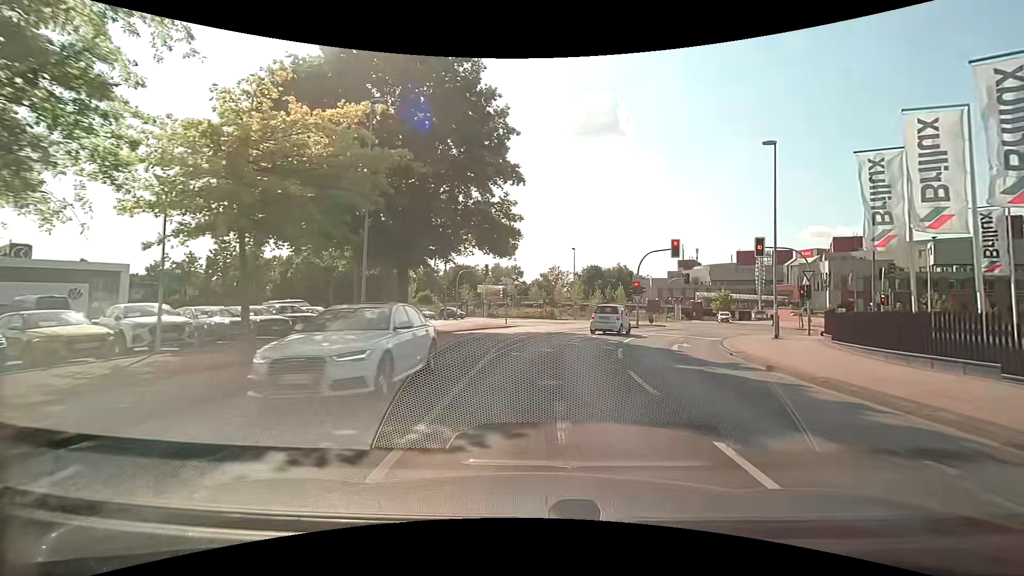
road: tertiary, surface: asphalt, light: Day
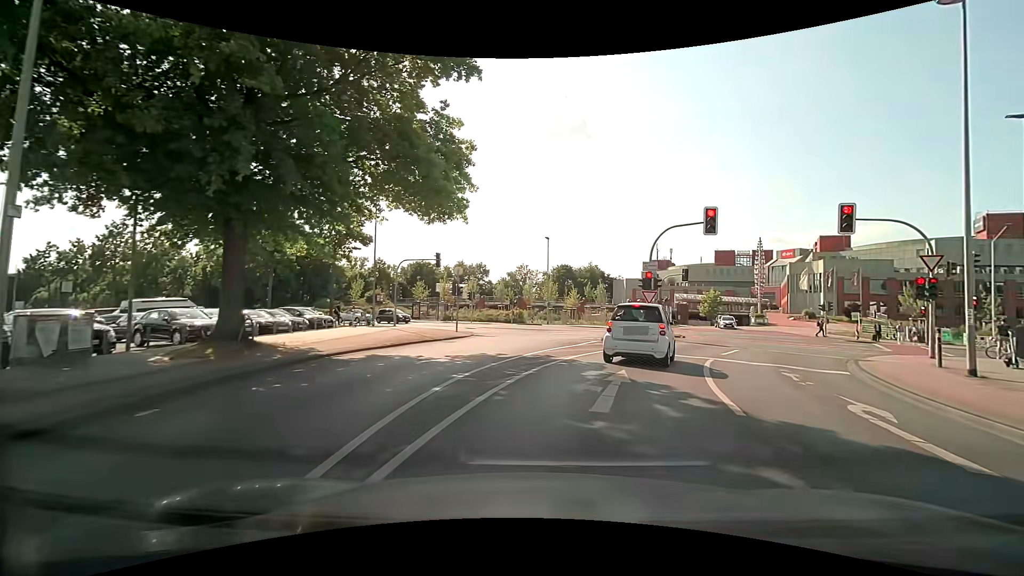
(+0.2, +12.9) m; +4°
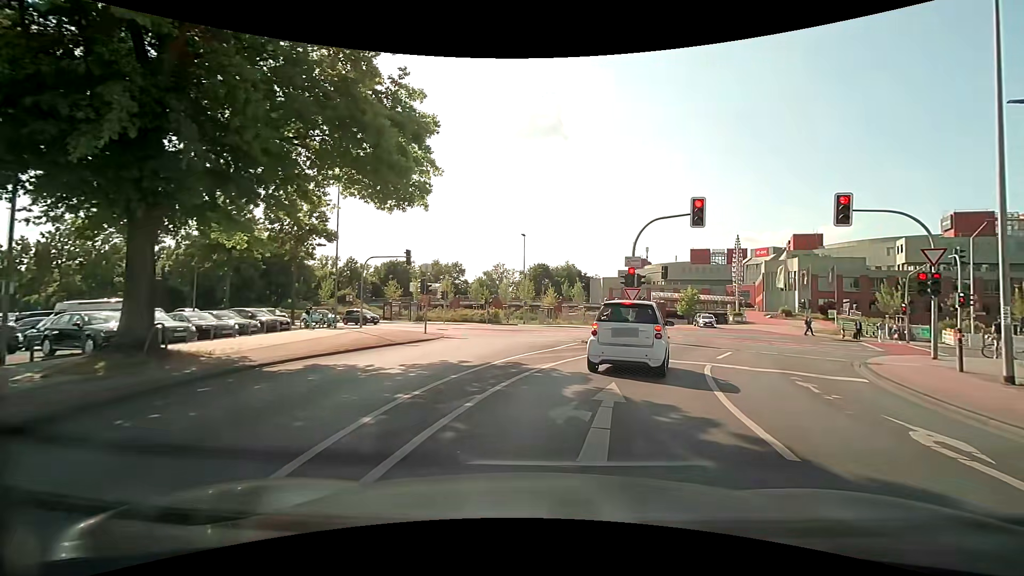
(+0.1, +2.1) m; +3°
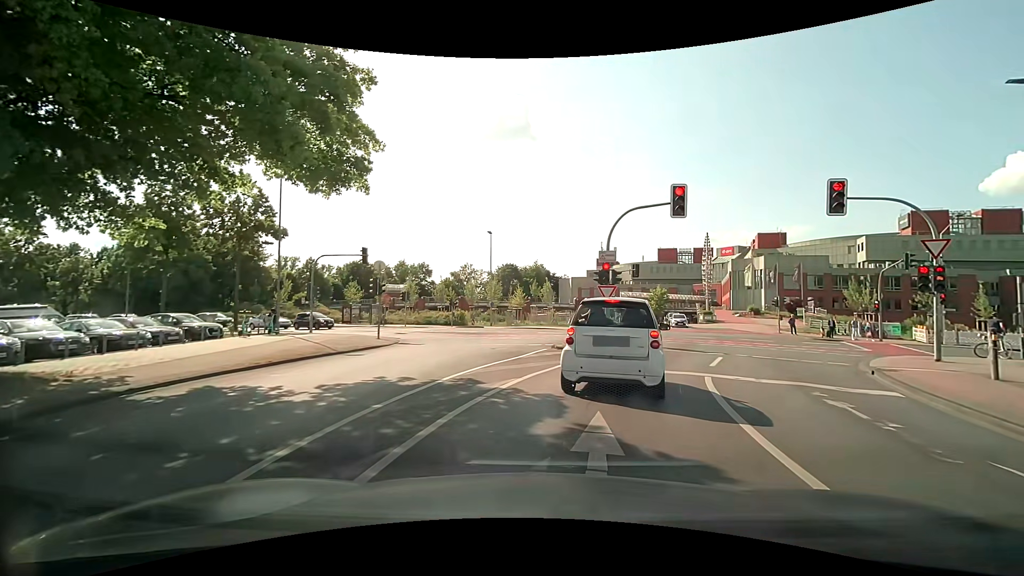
(+0.1, +2.5) m; +4°
(+1, +10) (+4, +19) (+7, +29) (+6, +39) (0, +47) (-9, +51) (-18, +55) (-28, +58) (-37, +61) (-46, +65) m
